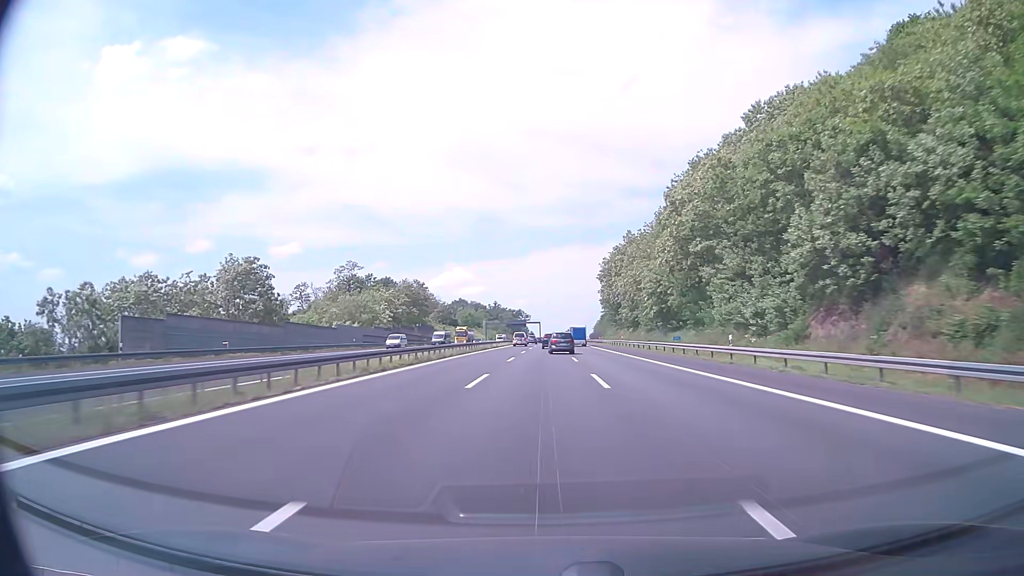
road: motorway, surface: asphalt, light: Day
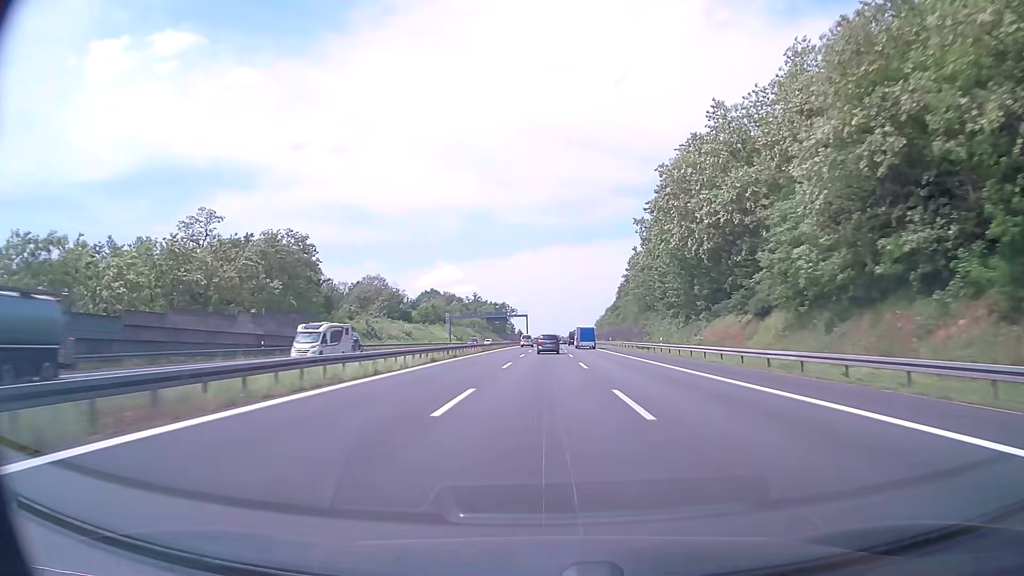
(+0.4, +77.5) m; +1°
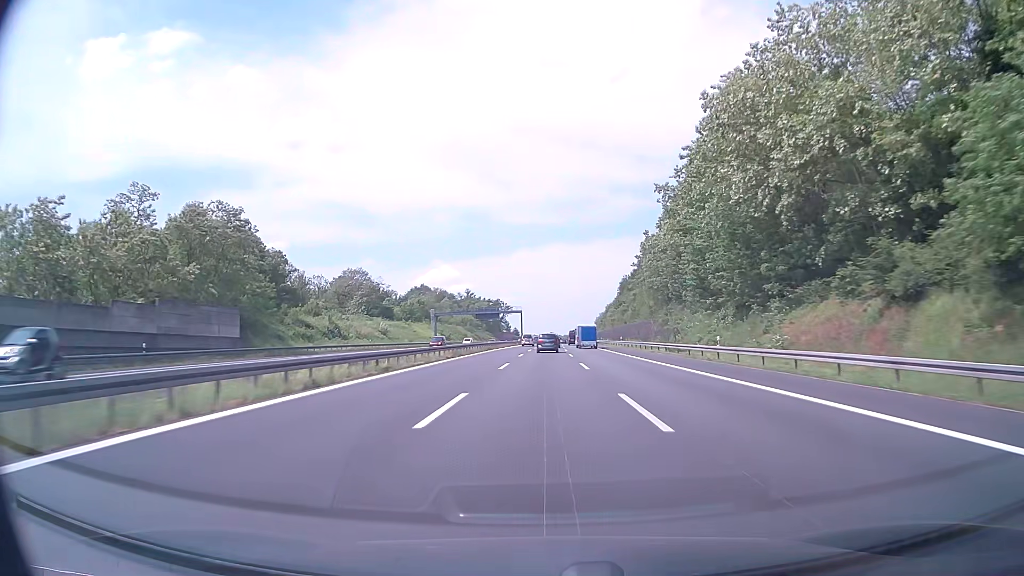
(0.0, +19.4) m; 0°
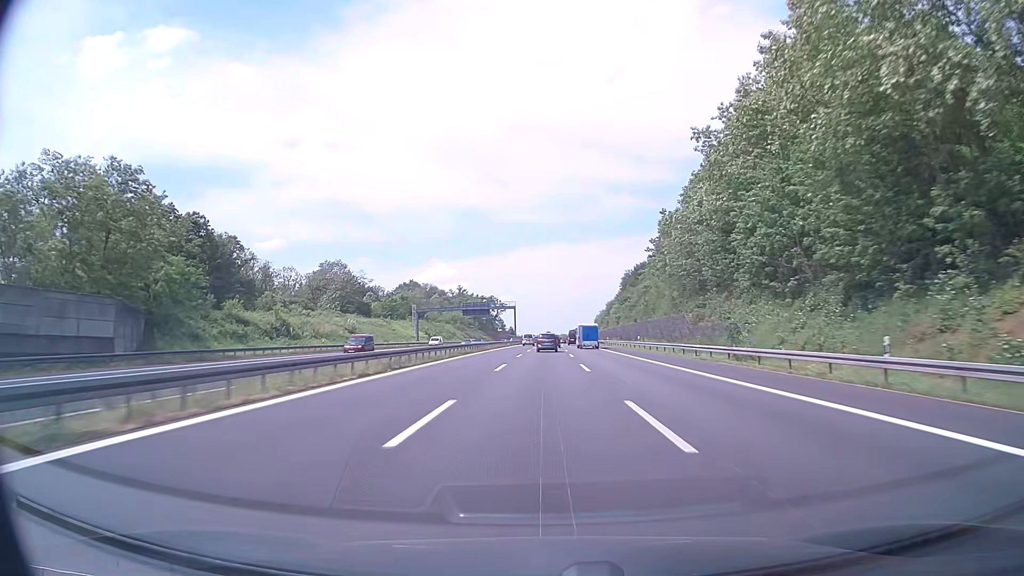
(0.0, +19.4) m; 0°
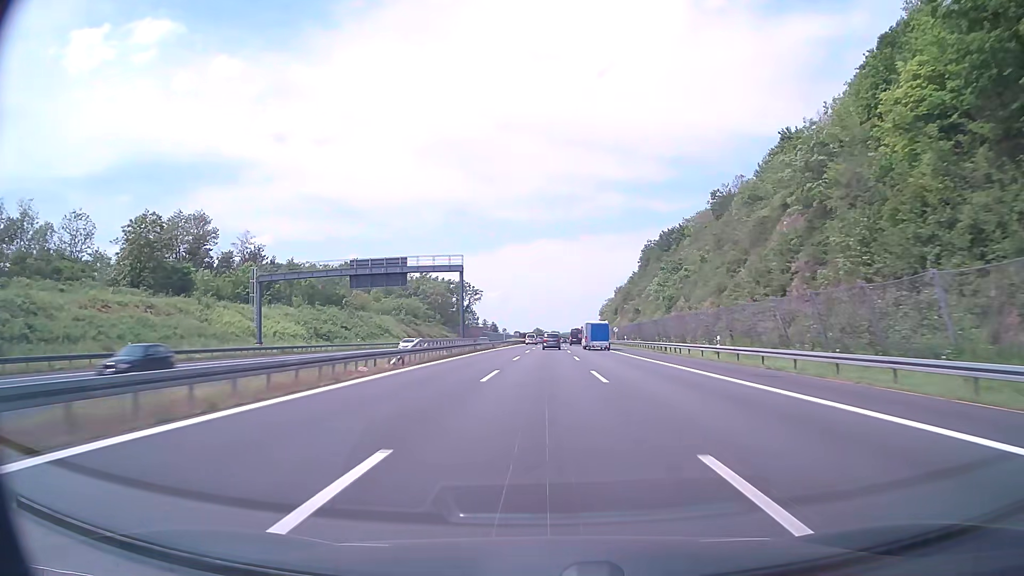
(+0.5, +77.7) m; +1°
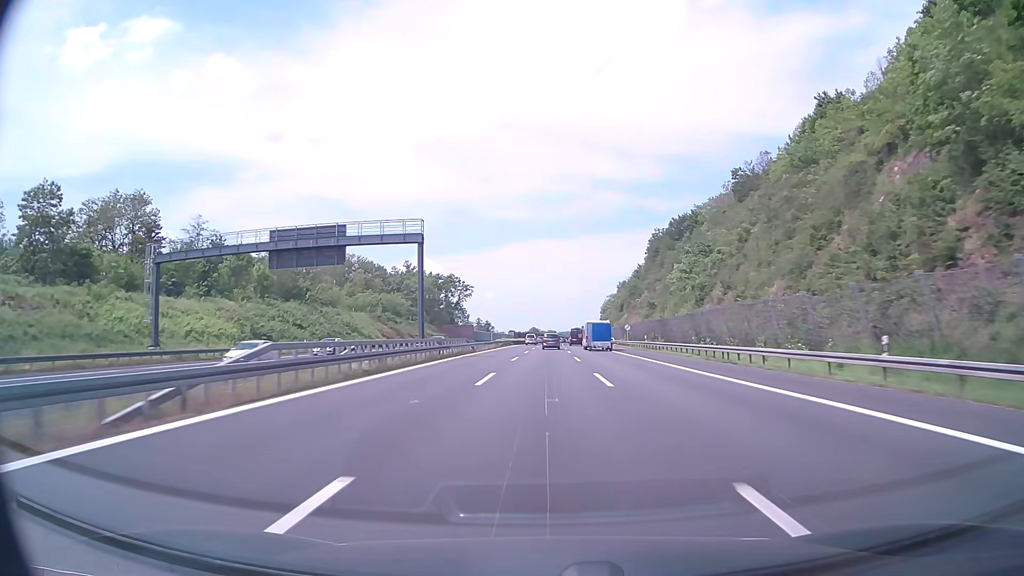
(0.0, +19.4) m; 0°
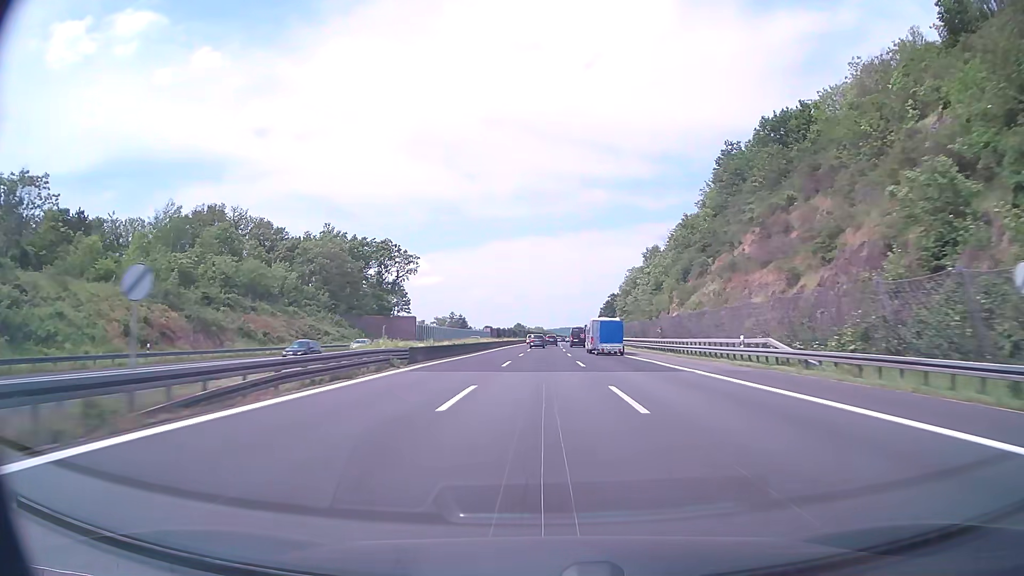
(+0.7, +77.5) m; +1°
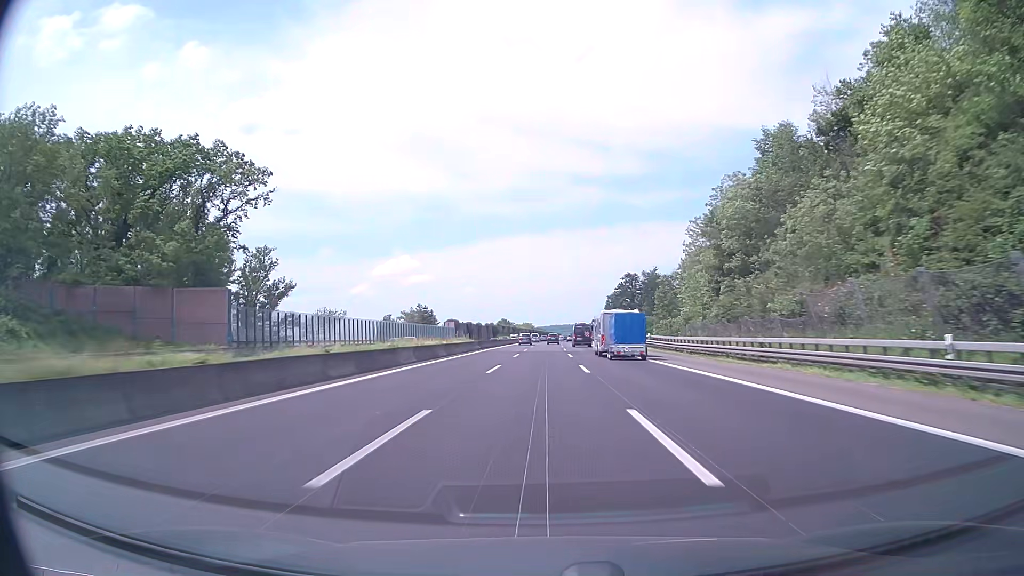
(+0.6, +77.6) m; +1°
(0, +10) (0, +20) (0, +30) (0, +40) (0, +50) (0, +60) (0, +70) (0, +80) (+1, +90) (+1, +100) m
